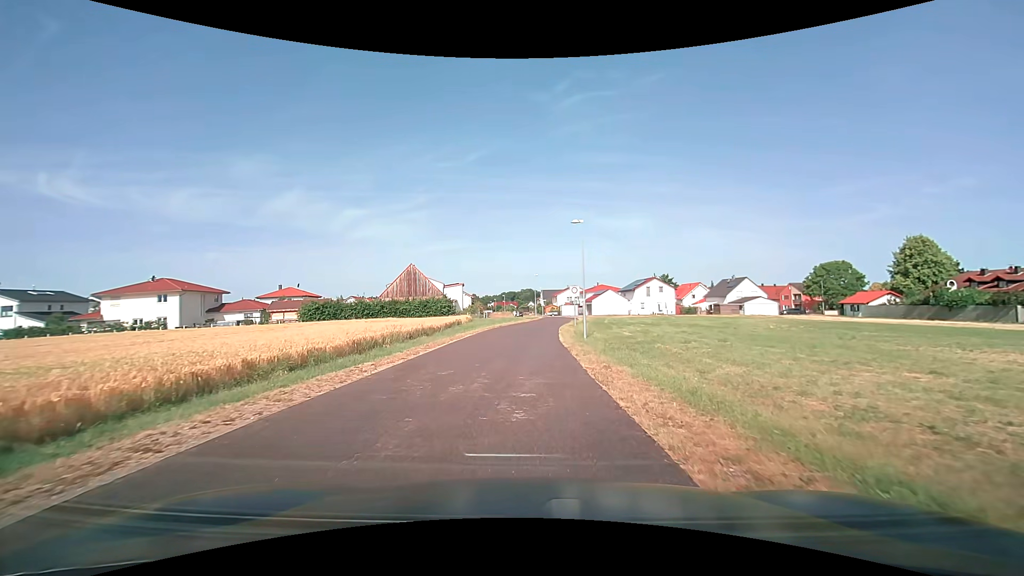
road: residential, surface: asphalt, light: Day
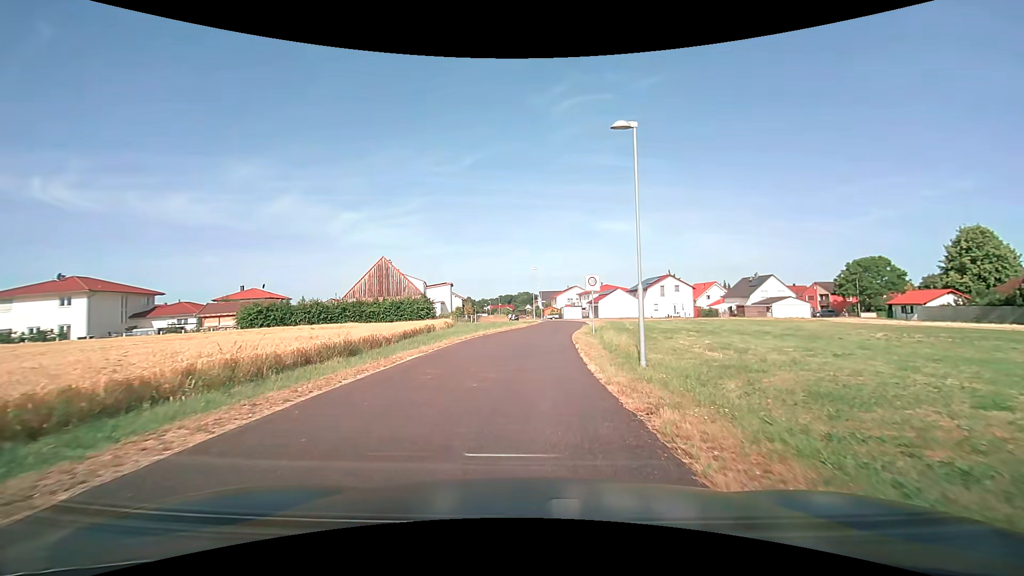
(+0.1, +13.3) m; 0°
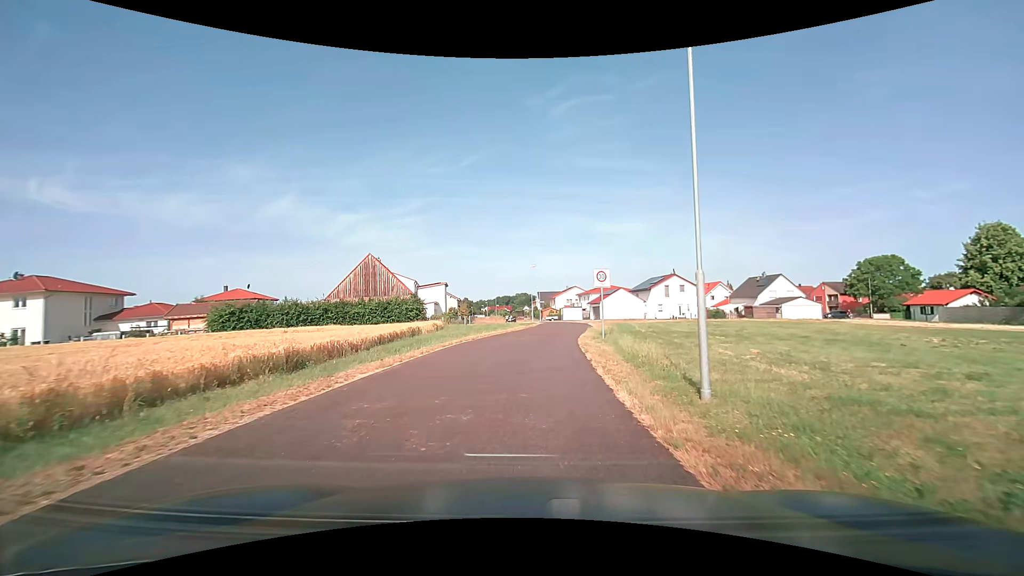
(0.0, +4.3) m; 0°
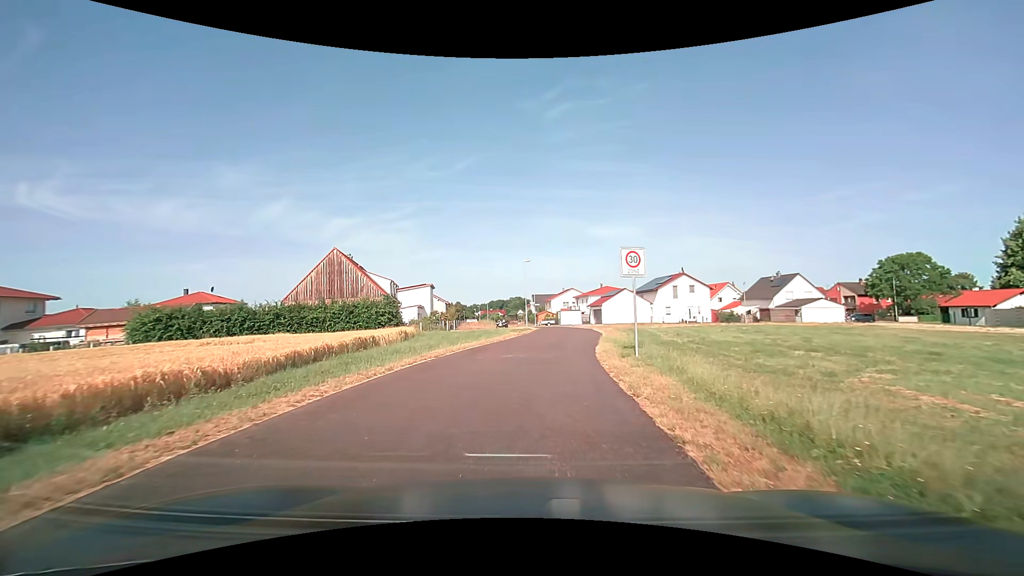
(+0.1, +8.5) m; +1°
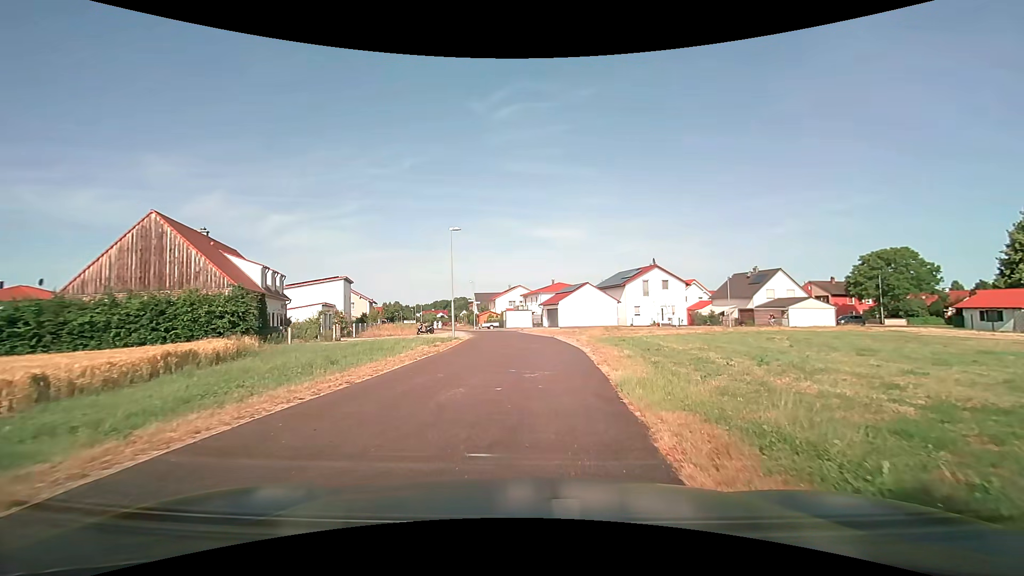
(+0.7, +16.1) m; +6°
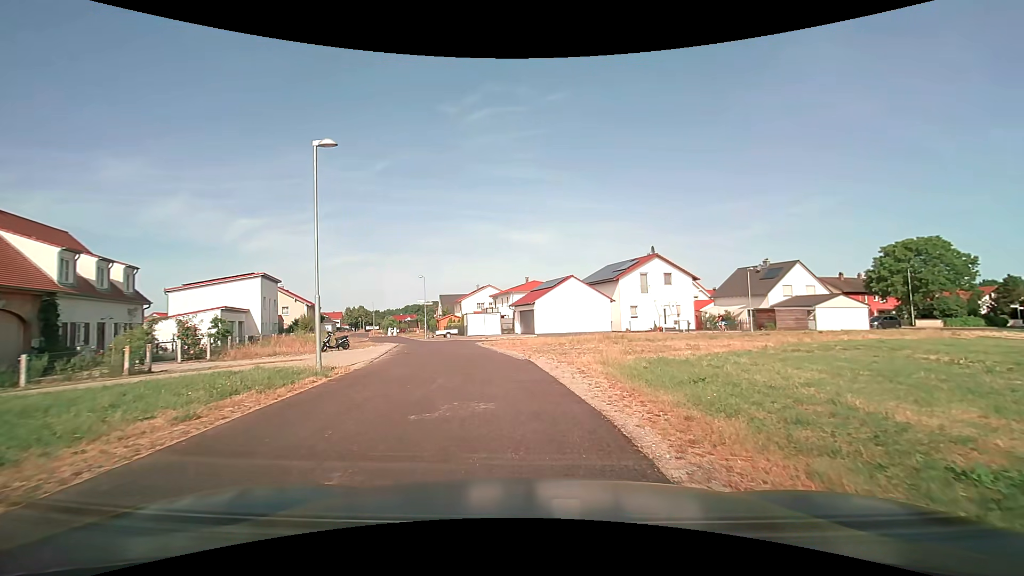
(+0.6, +13.9) m; +4°
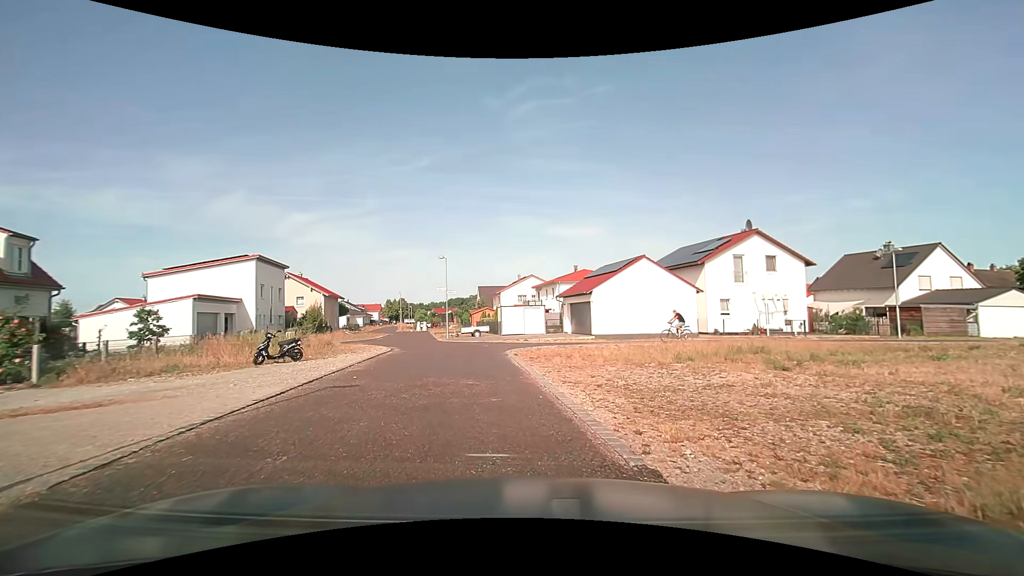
(-0.5, +11.3) m; -4°
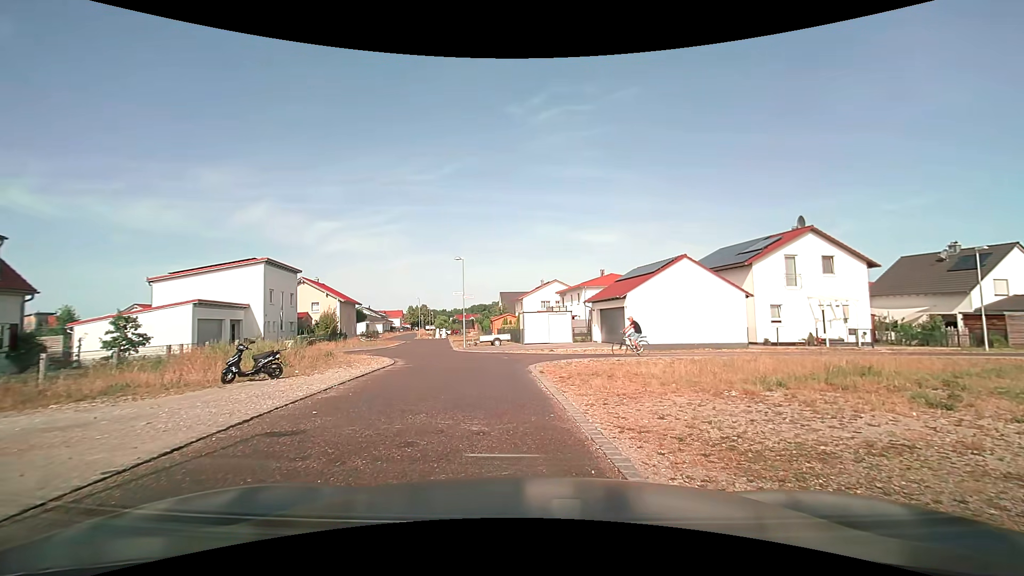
(-0.2, +3.4) m; -3°
(-1, +10) (-3, +20) (-6, +29) (-15, +33) (-25, +30) (-34, +28) (-44, +25) (-54, +23) (-64, +21) (-73, +19) m
